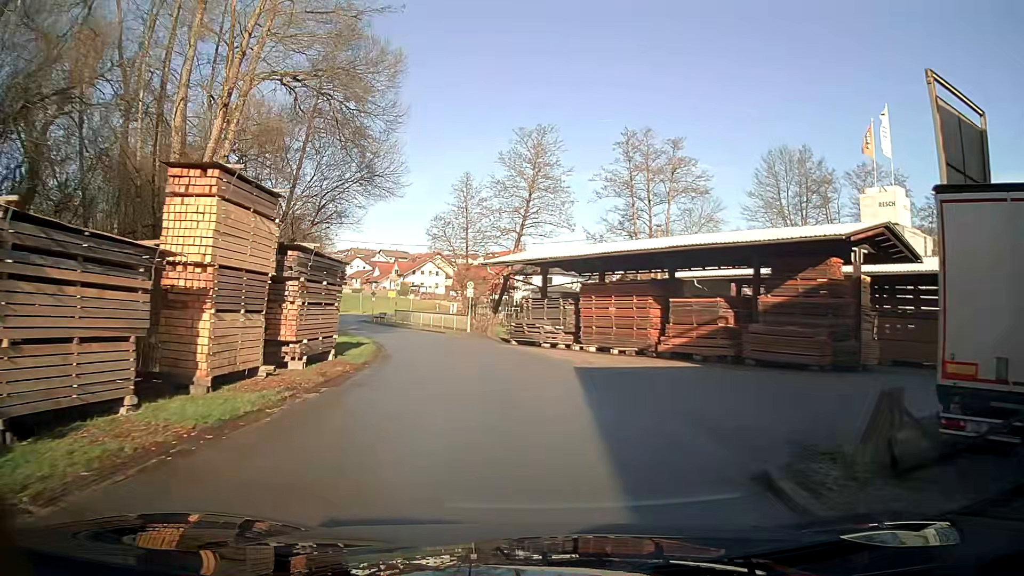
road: residential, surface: asphalt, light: Day
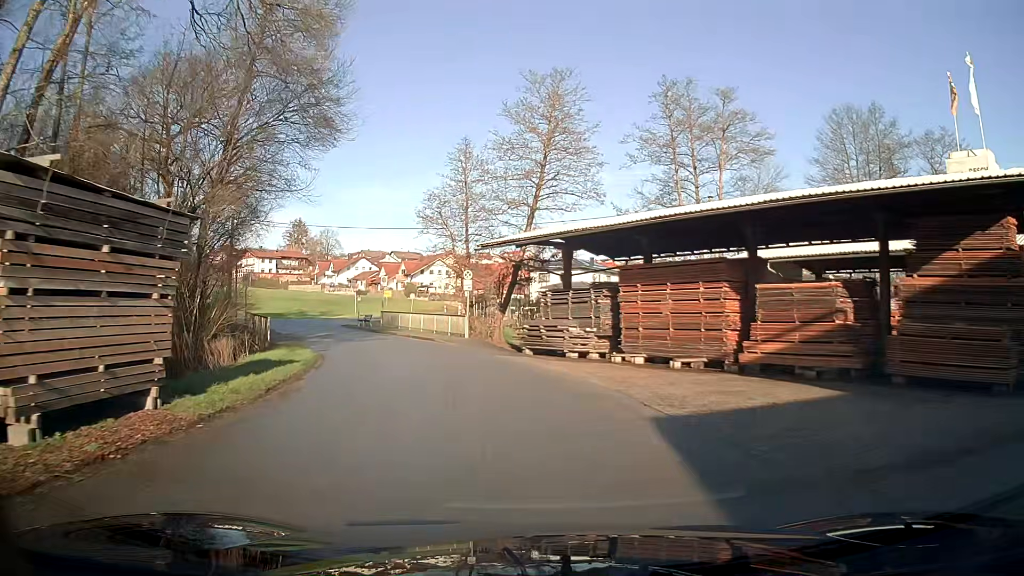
(-0.2, +10.4) m; -3°
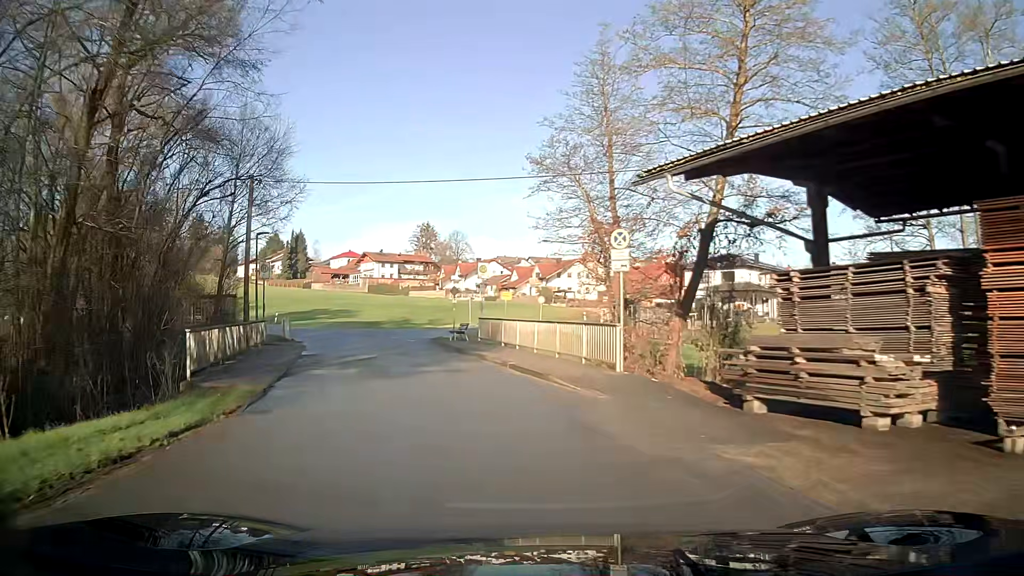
(-1.5, +15.8) m; -13°
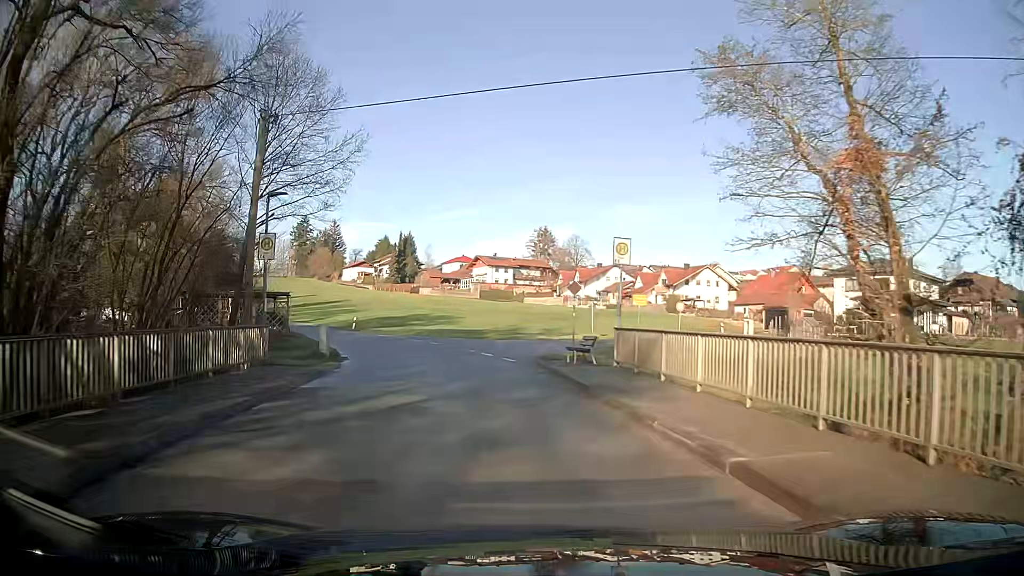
(-0.9, +10.8) m; -8°
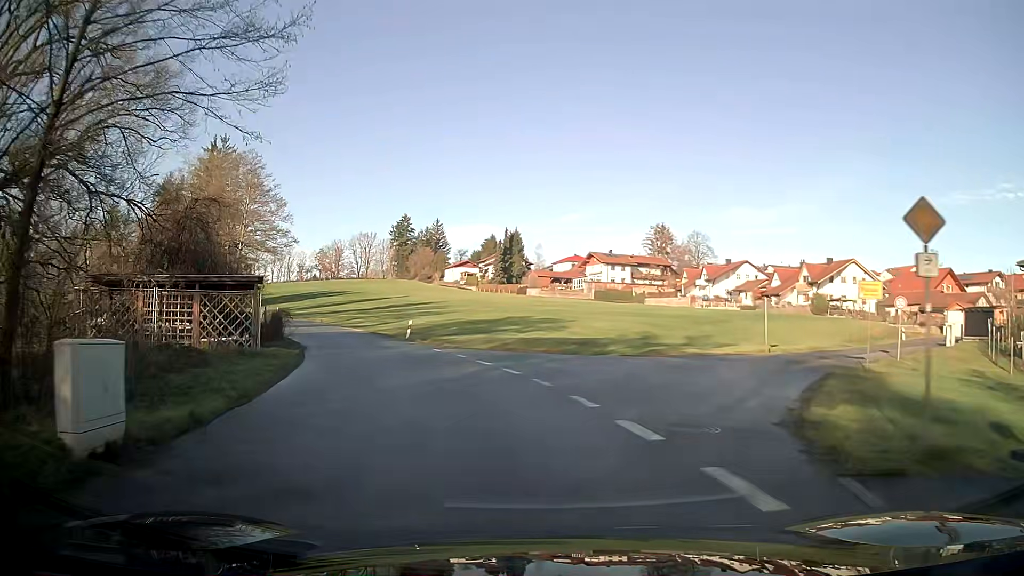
(-1.5, +16.9) m; -11°
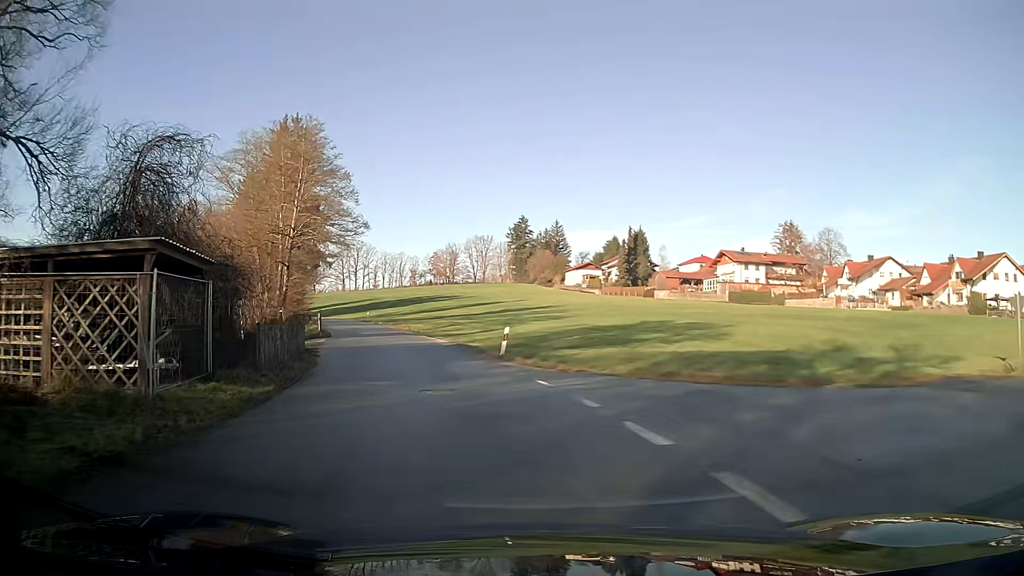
(-1.1, +11.9) m; -10°
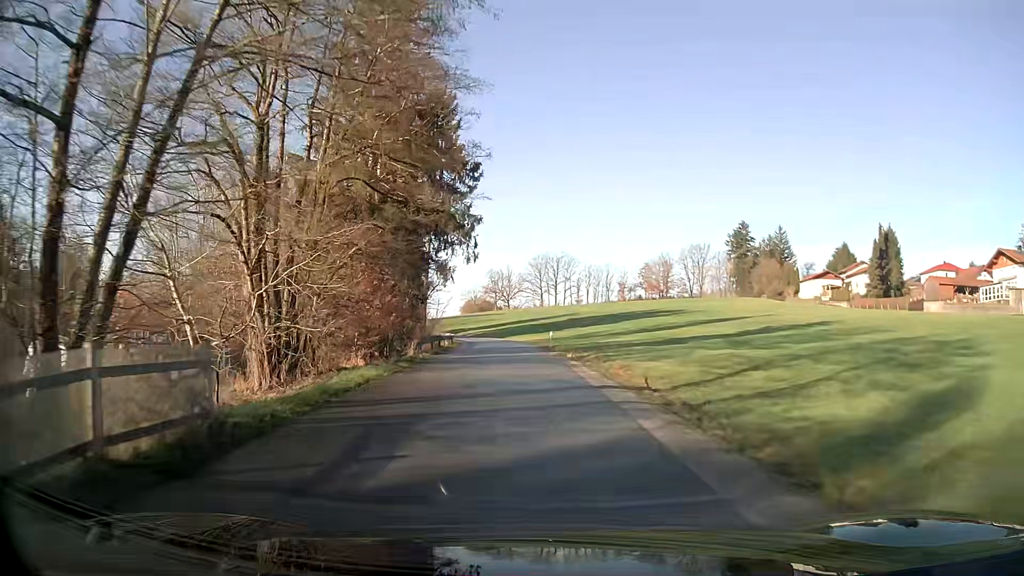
(-5.7, +32.7) m; -15°
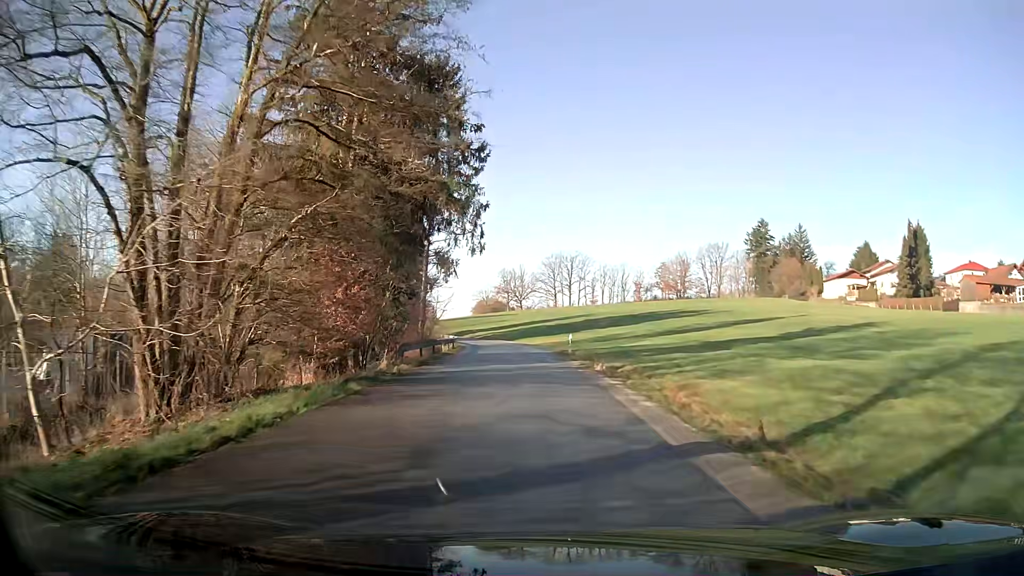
(-0.1, +7.3) m; -1°
